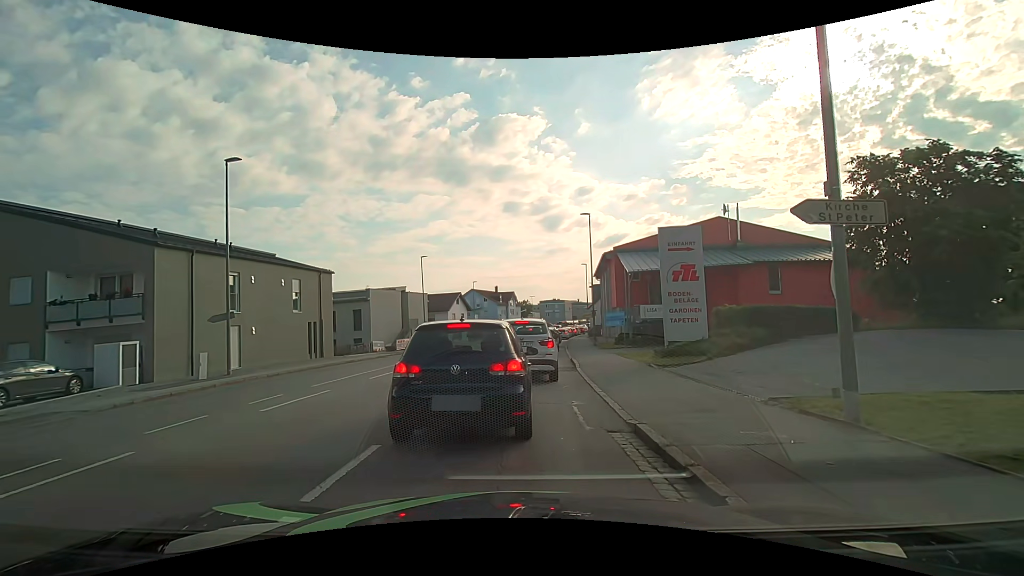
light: Day
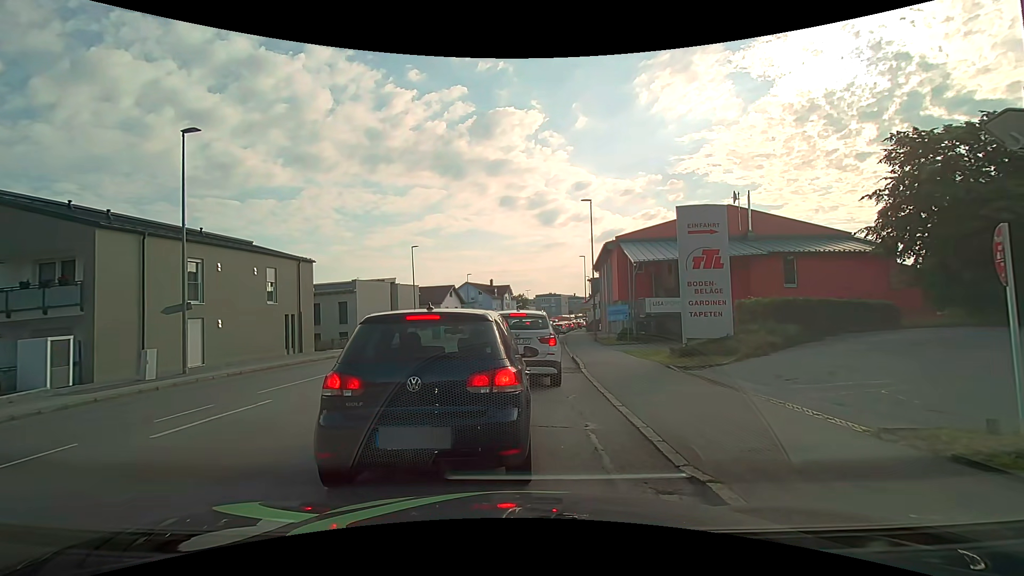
(0.0, +2.5) m; +1°
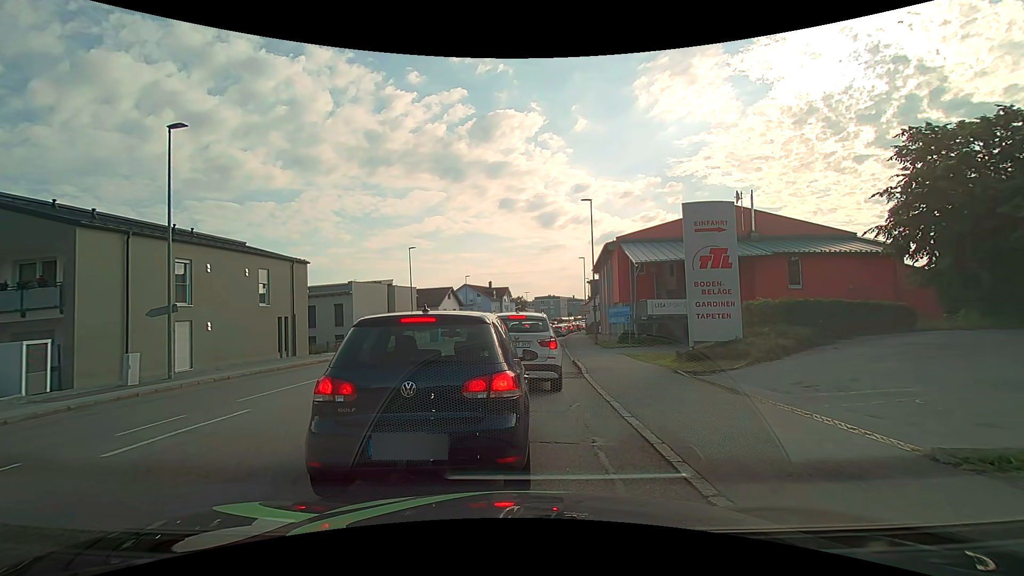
(0.0, +0.8) m; 0°
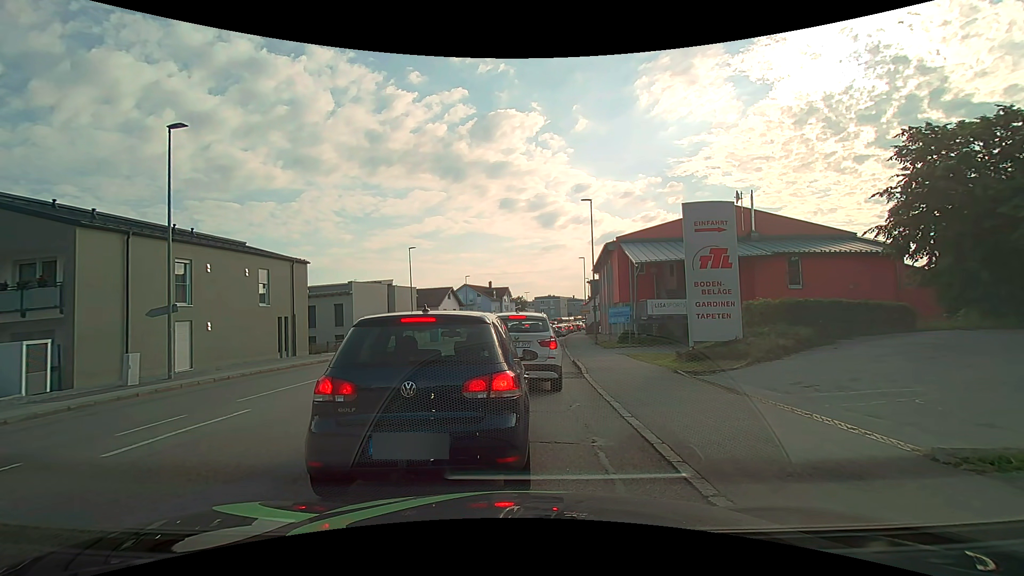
(0.0, 0.0) m; 0°
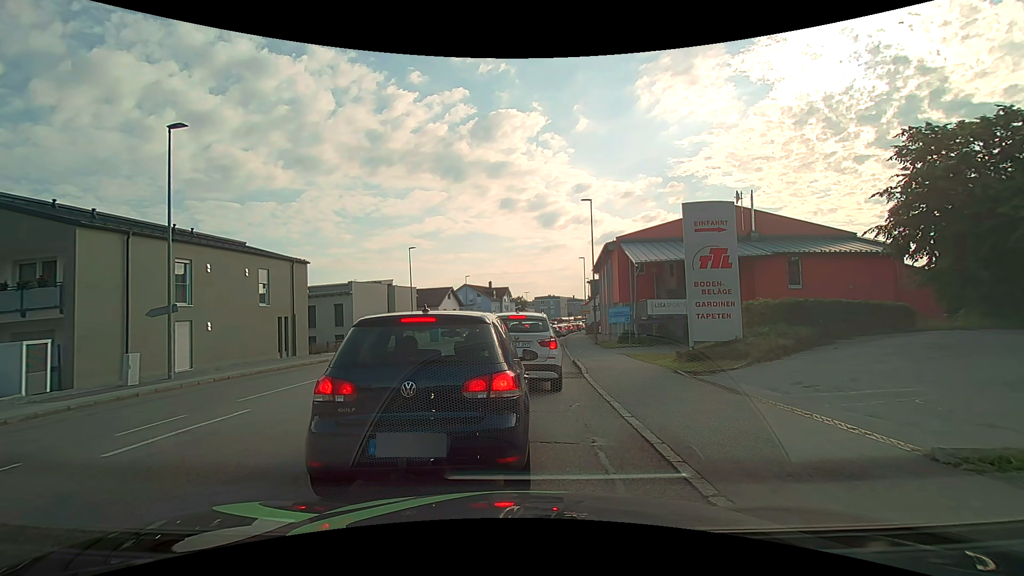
(0.0, 0.0) m; 0°
